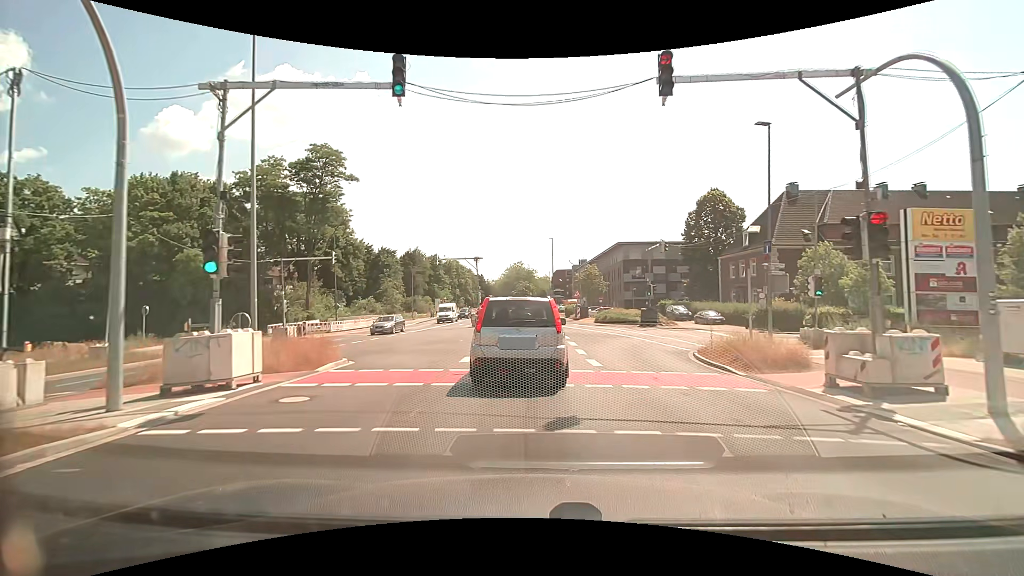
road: secondary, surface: asphalt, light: Day
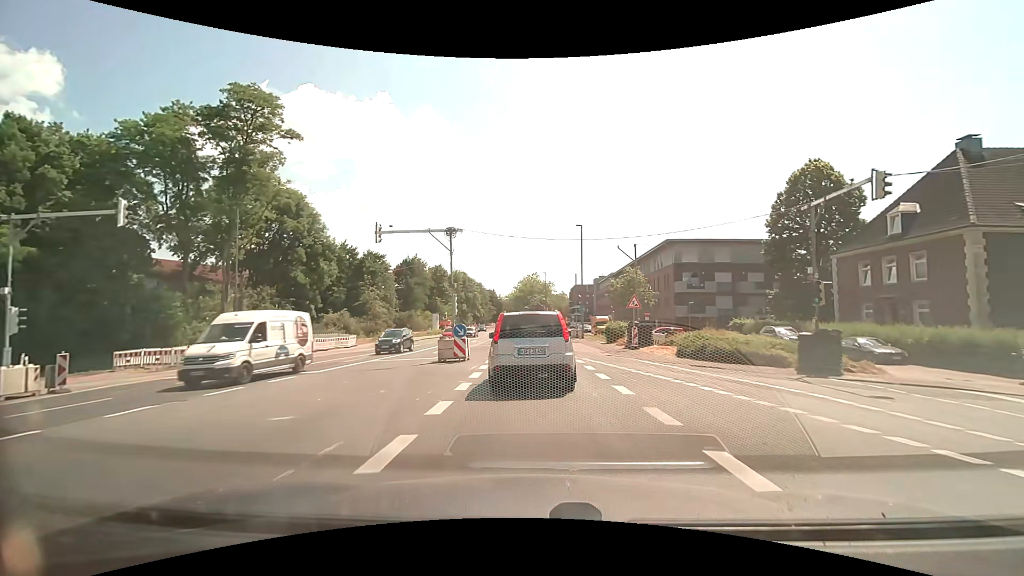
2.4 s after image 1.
(-0.5, +20.9) m; -2°
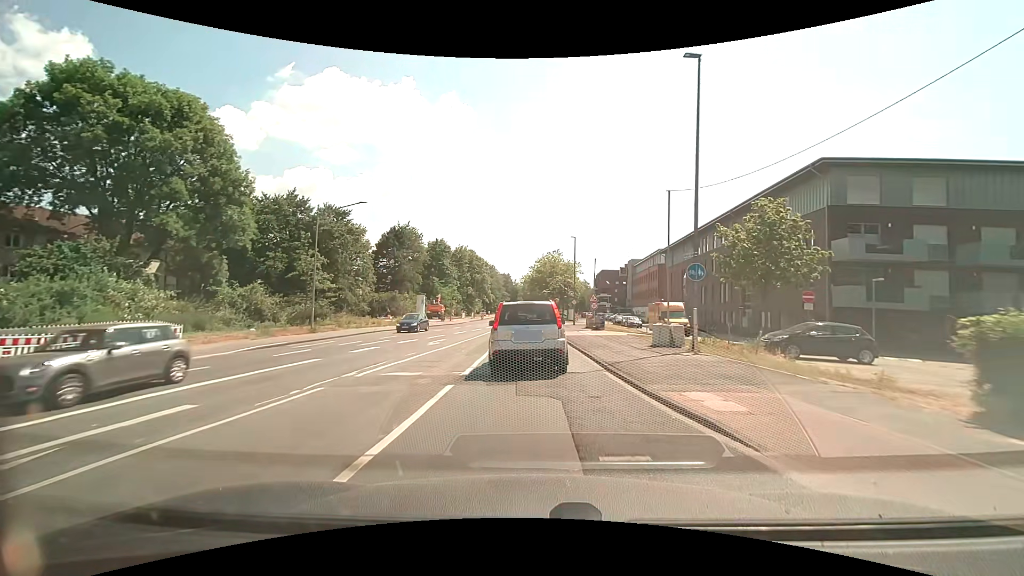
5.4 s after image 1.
(-0.4, +28.1) m; -2°
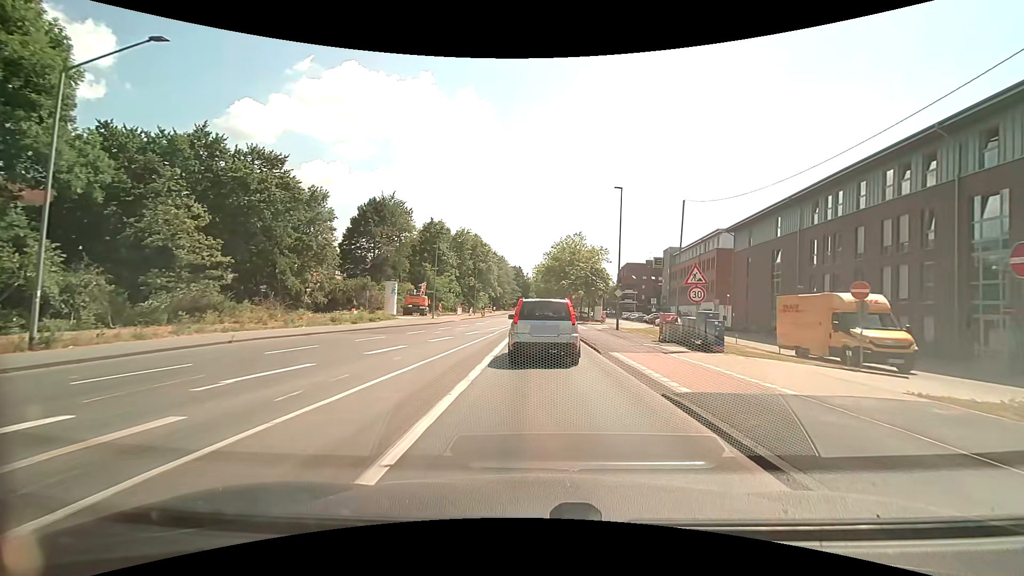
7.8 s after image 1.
(-0.5, +21.9) m; -2°
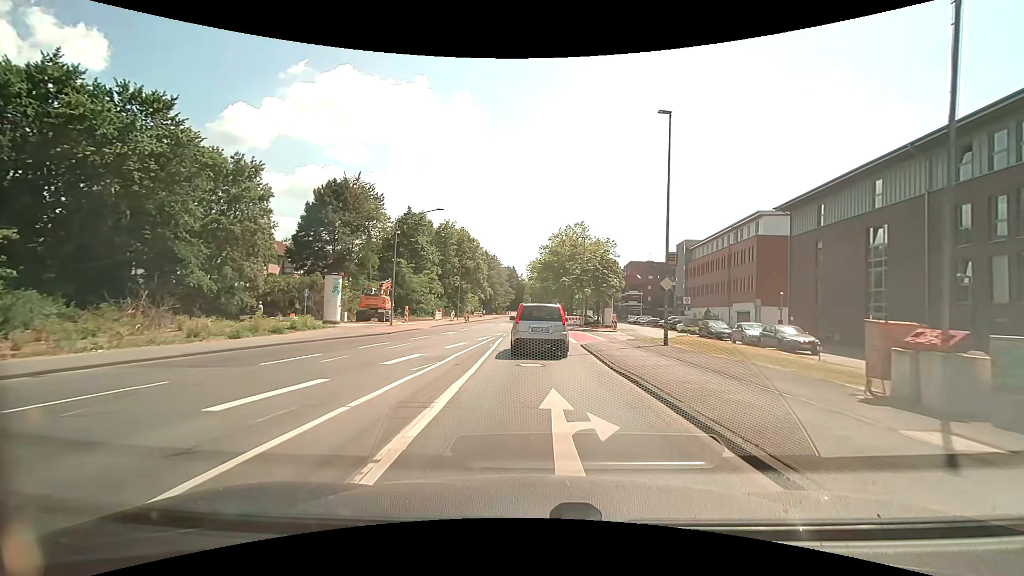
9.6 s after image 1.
(+0.1, +14.1) m; 0°
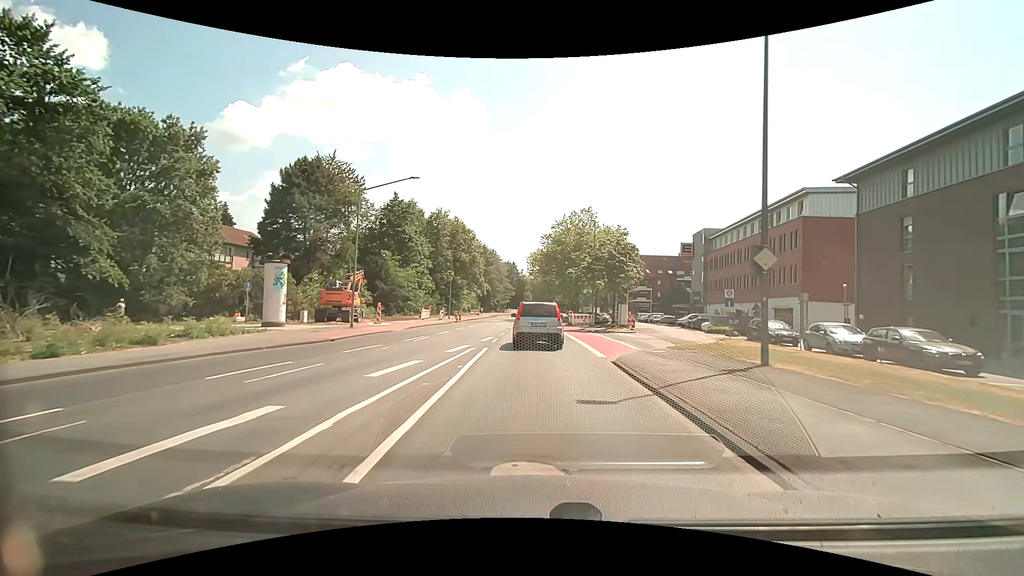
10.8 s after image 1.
(0.0, +8.9) m; 0°
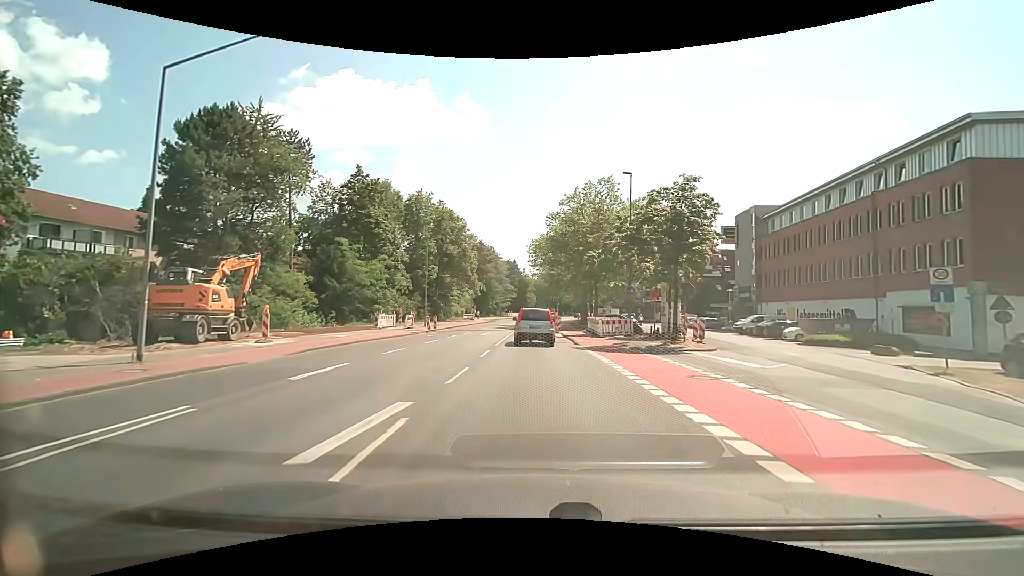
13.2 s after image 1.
(-0.2, +17.1) m; -1°
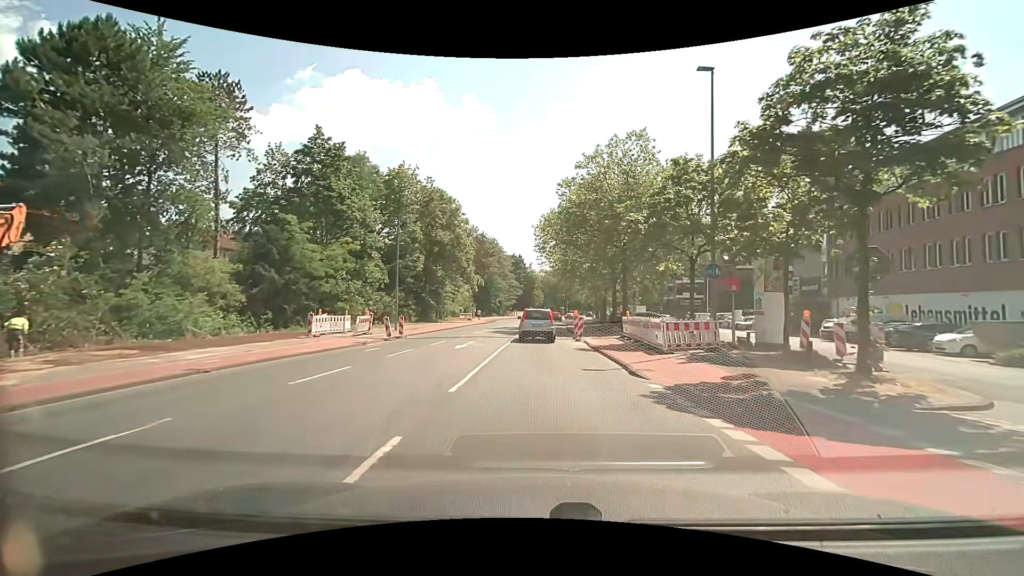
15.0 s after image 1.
(-0.1, +13.2) m; -1°
